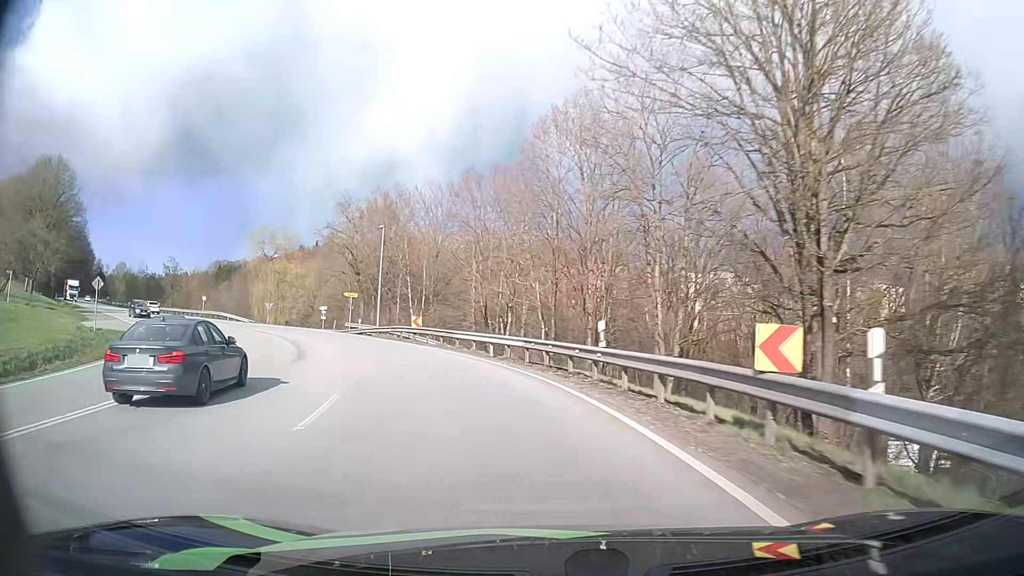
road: primary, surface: asphalt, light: Day
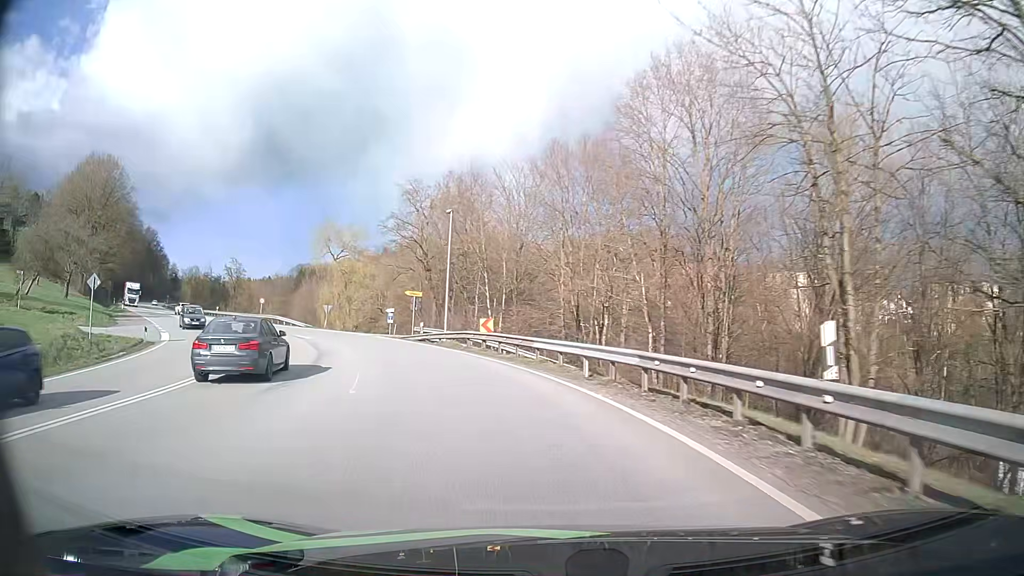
(-0.6, +8.1) m; -8°
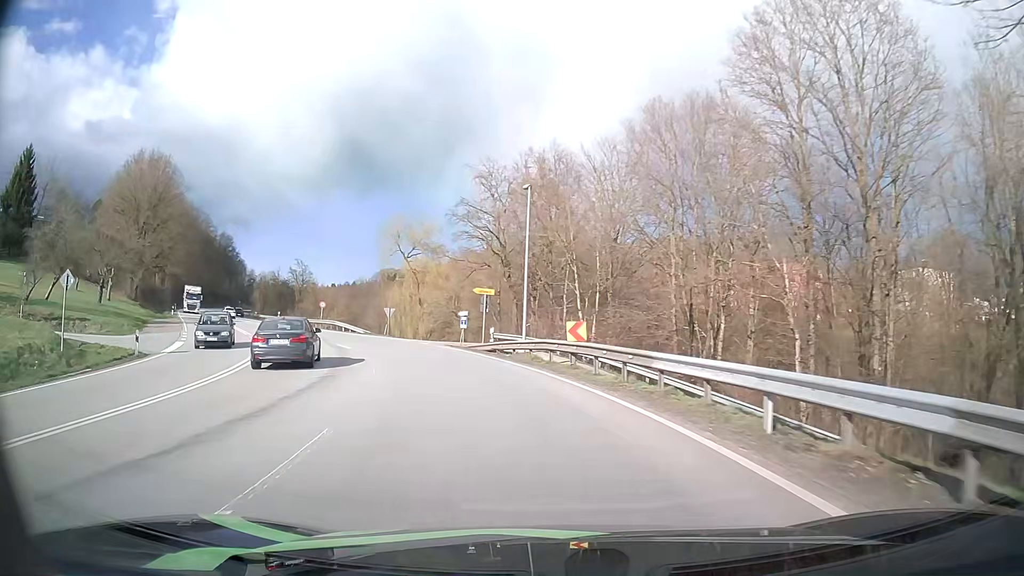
(-0.6, +8.1) m; -8°
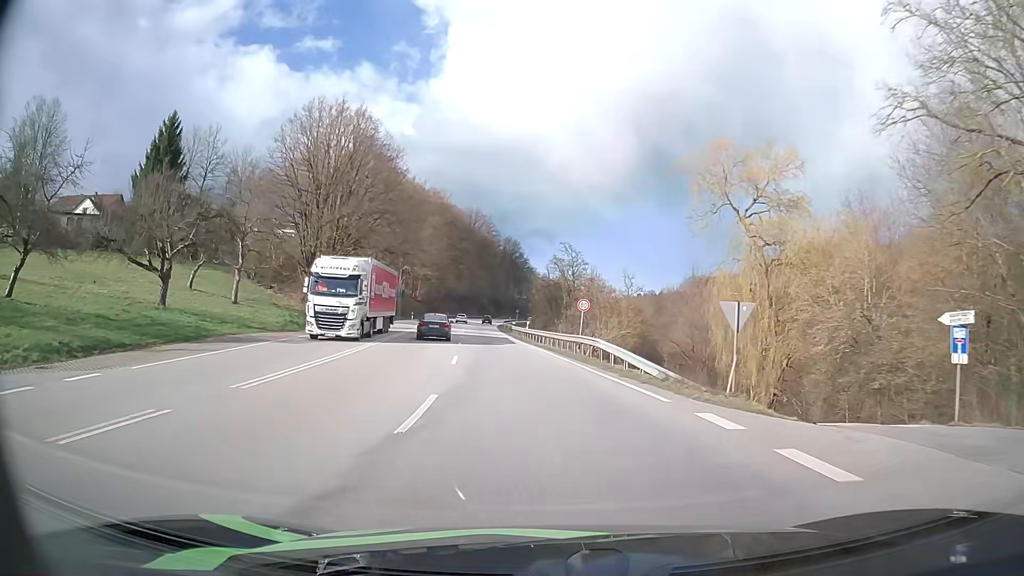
(-8.1, +31.8) m; -27°
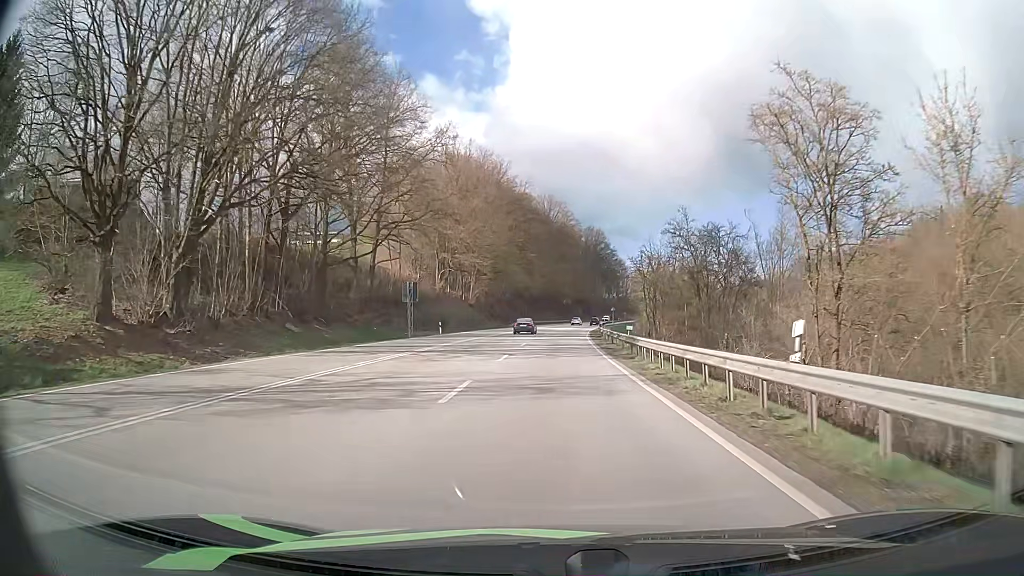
(-3.8, +44.8) m; -7°
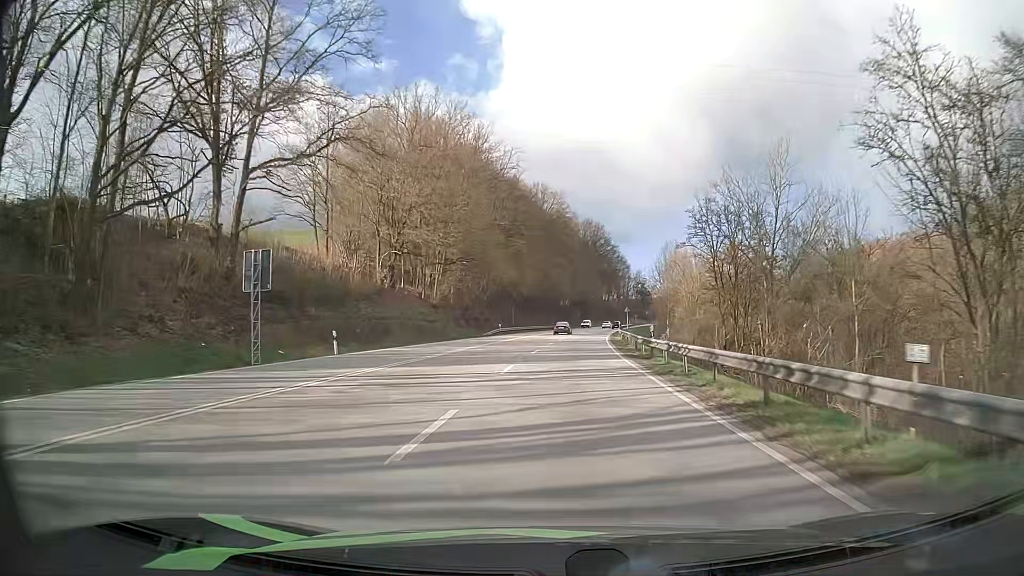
(0.0, +29.5) m; 0°
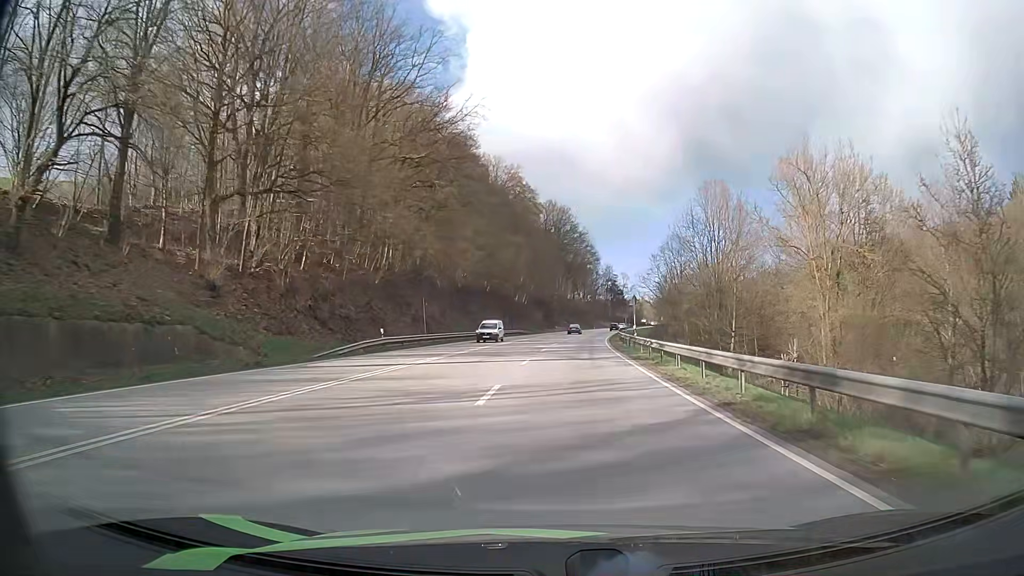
(+1.2, +42.8) m; +3°
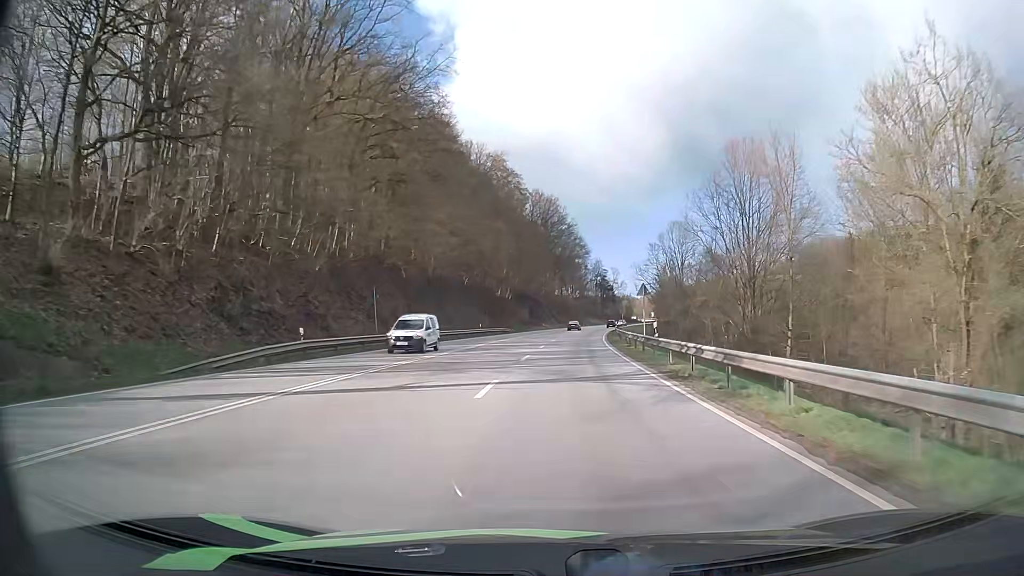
(+0.2, +11.2) m; +1°
(0, +10) (0, +20) (+1, +30) (+1, +40) (+2, +50) (+3, +60) (+3, +70) (+4, +80) (+5, +90) (+7, +100) m
